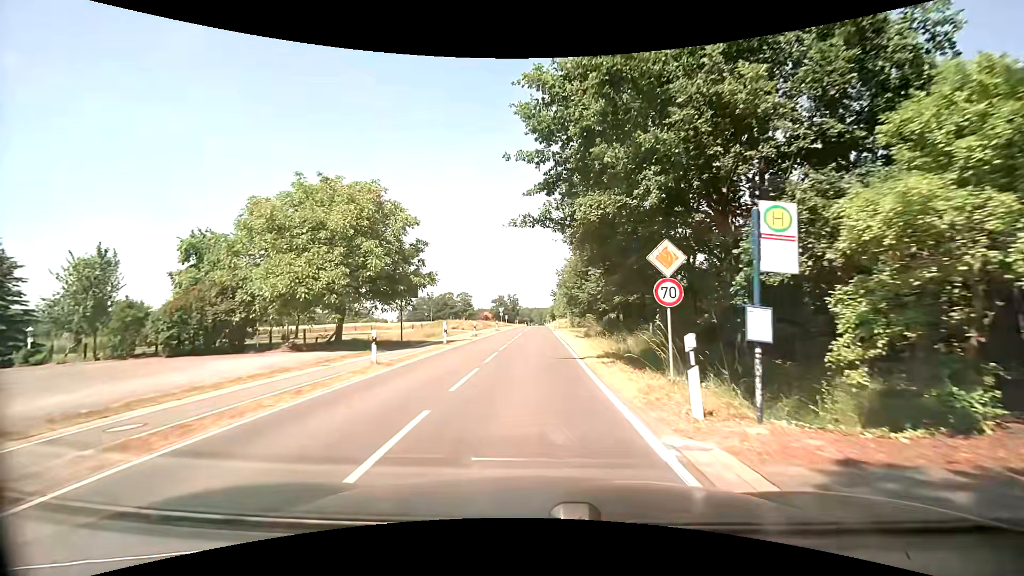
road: tertiary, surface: asphalt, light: Day
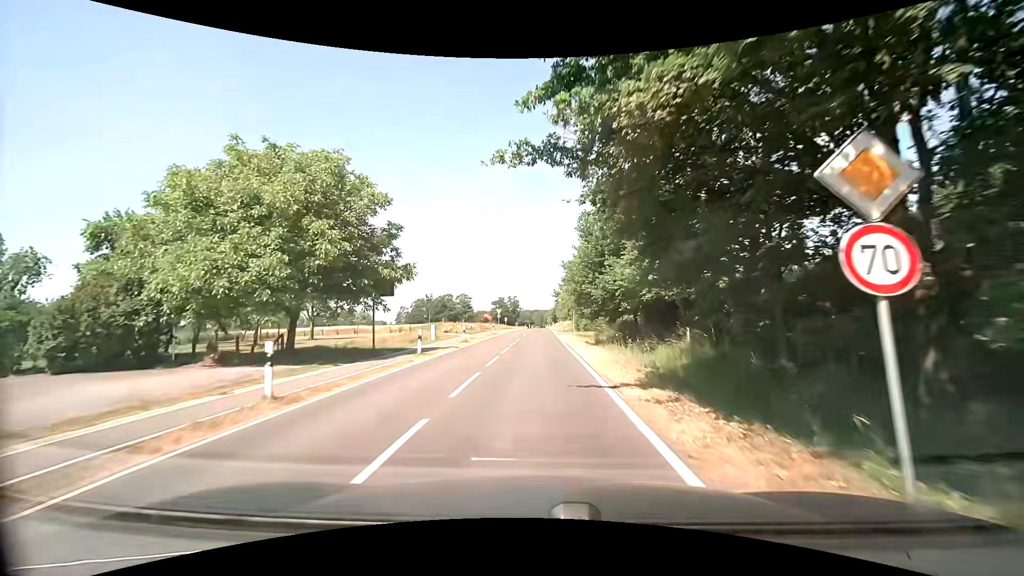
(0.0, +6.5) m; -1°
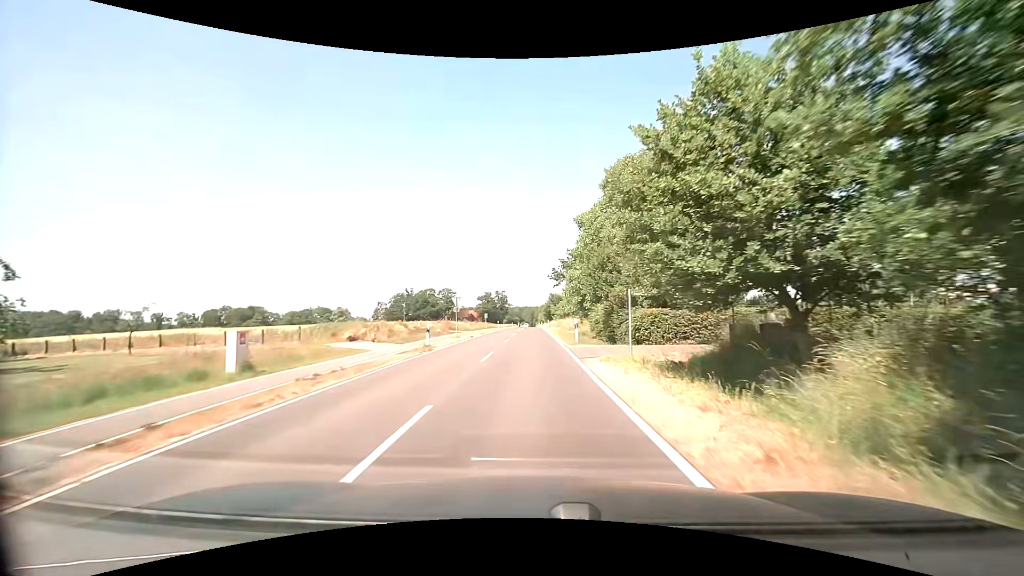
(+0.4, +29.6) m; +2°
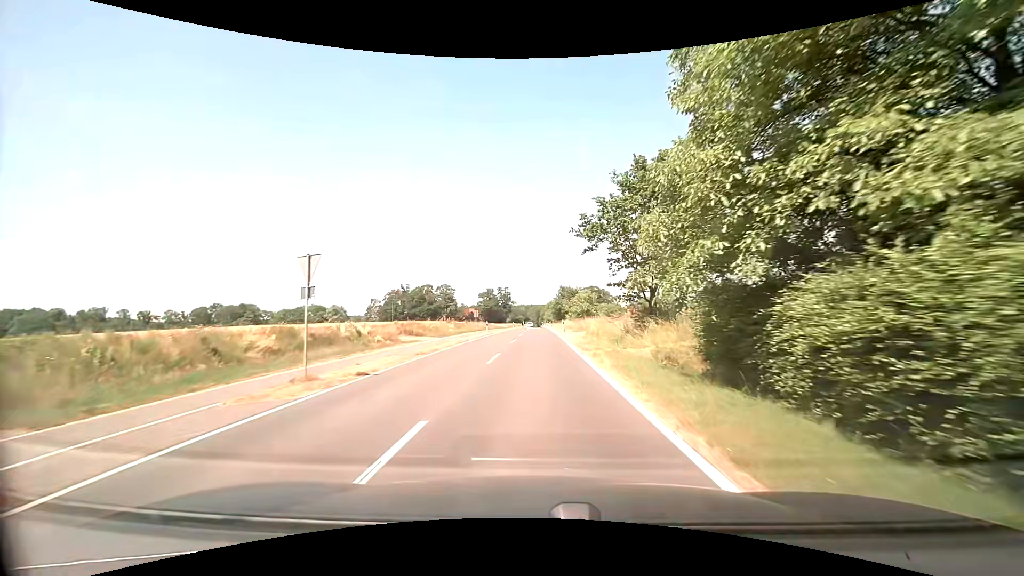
(-0.3, +25.2) m; -1°
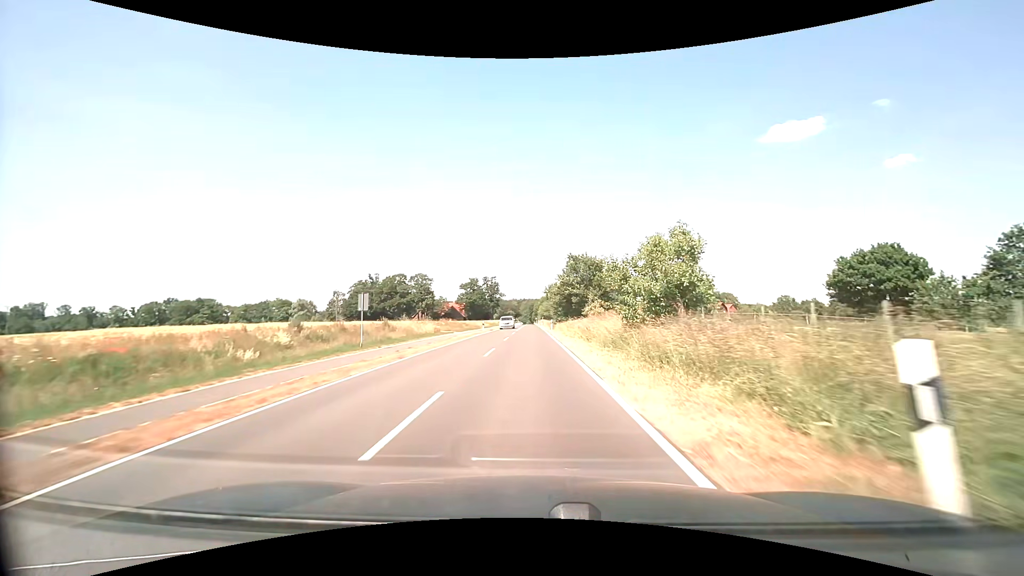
(+0.6, +46.0) m; +1°
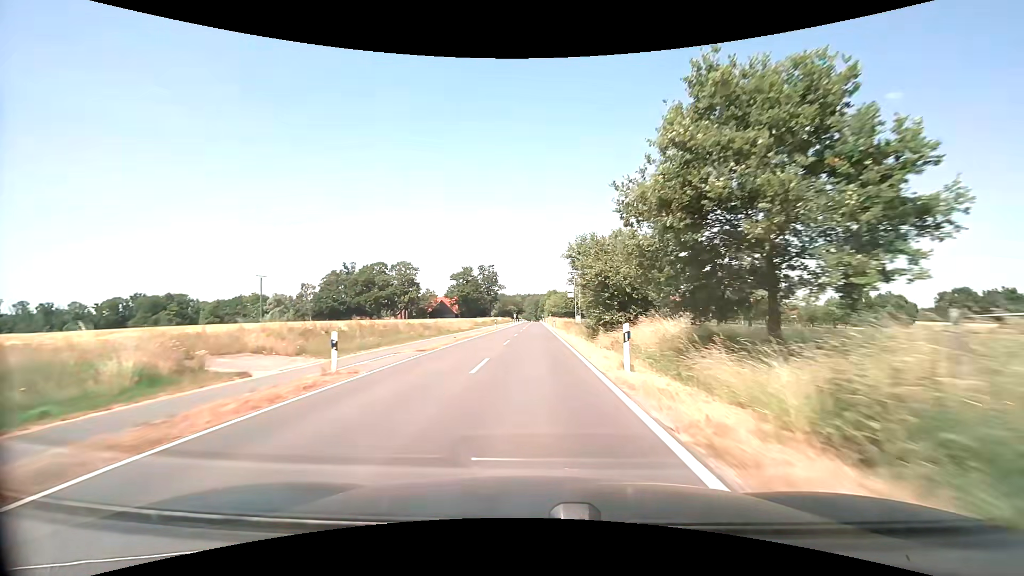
(-0.3, +41.4) m; -1°
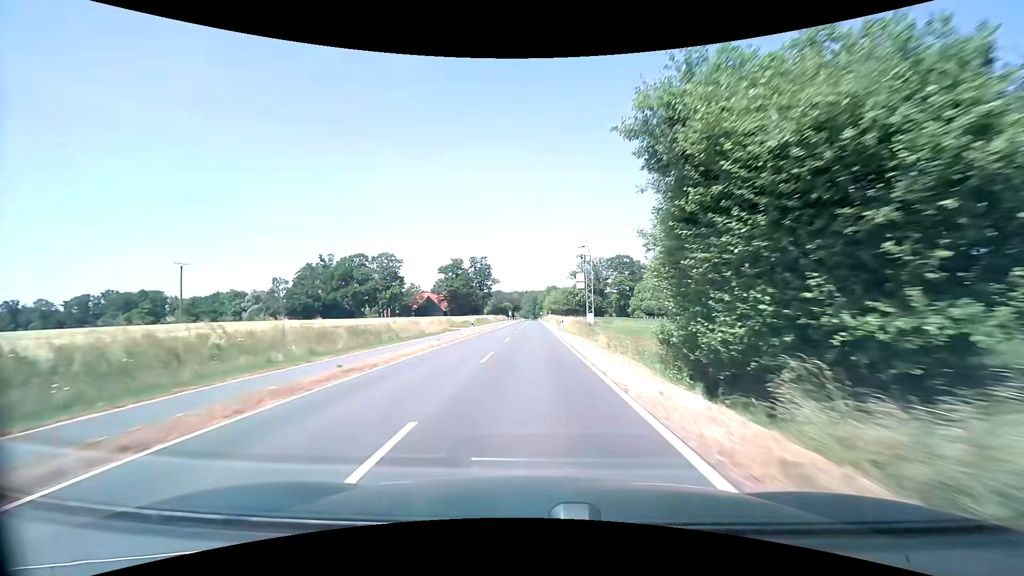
(+0.1, +21.5) m; 0°
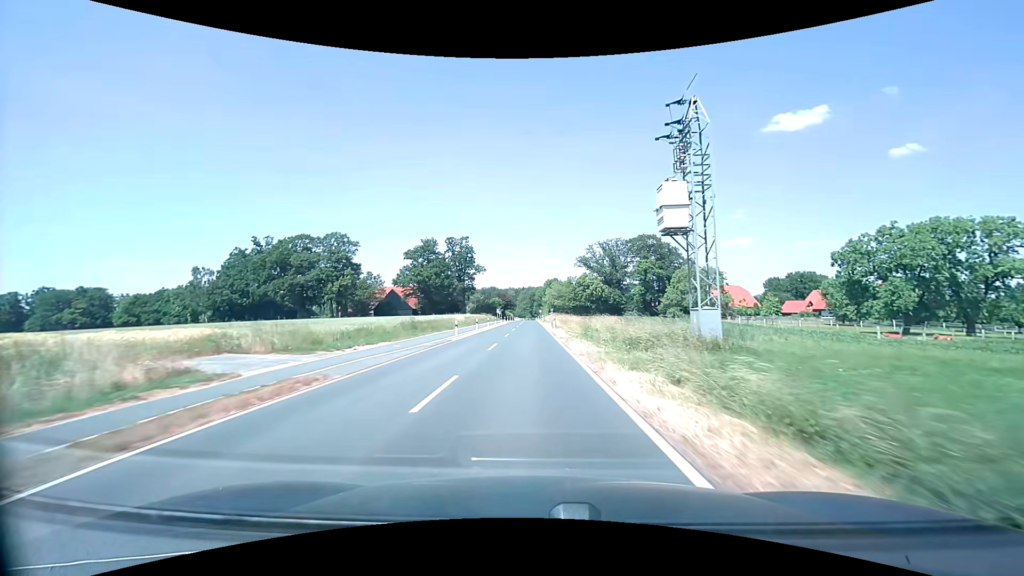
(+0.2, +43.4) m; 0°
(0, +10) (0, +20) (0, +30) (0, +40) (0, +50) (0, +60) (-1, +70) (-1, +80) (-1, +90) (-1, +100) m
